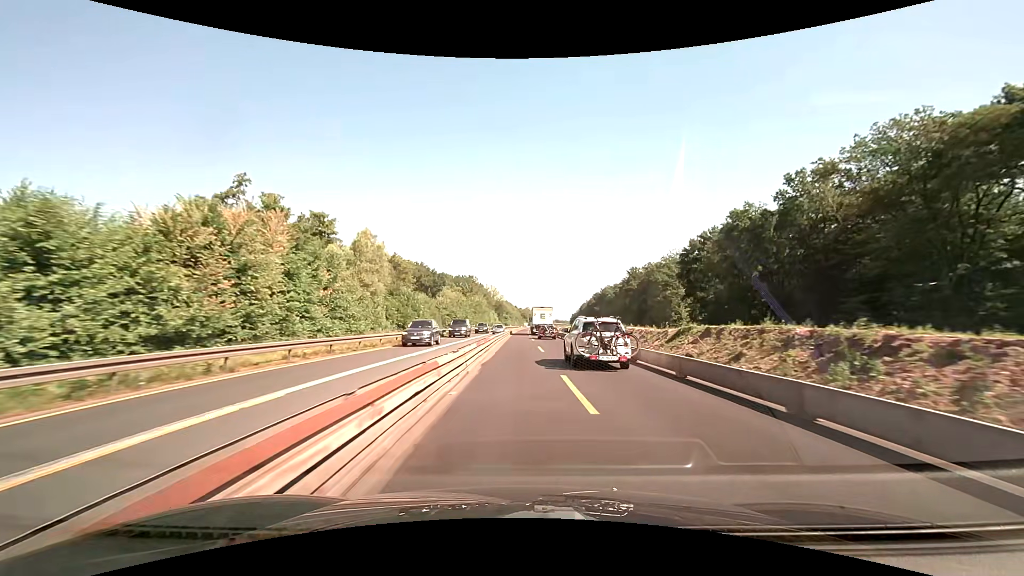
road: motorway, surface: concrete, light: Day
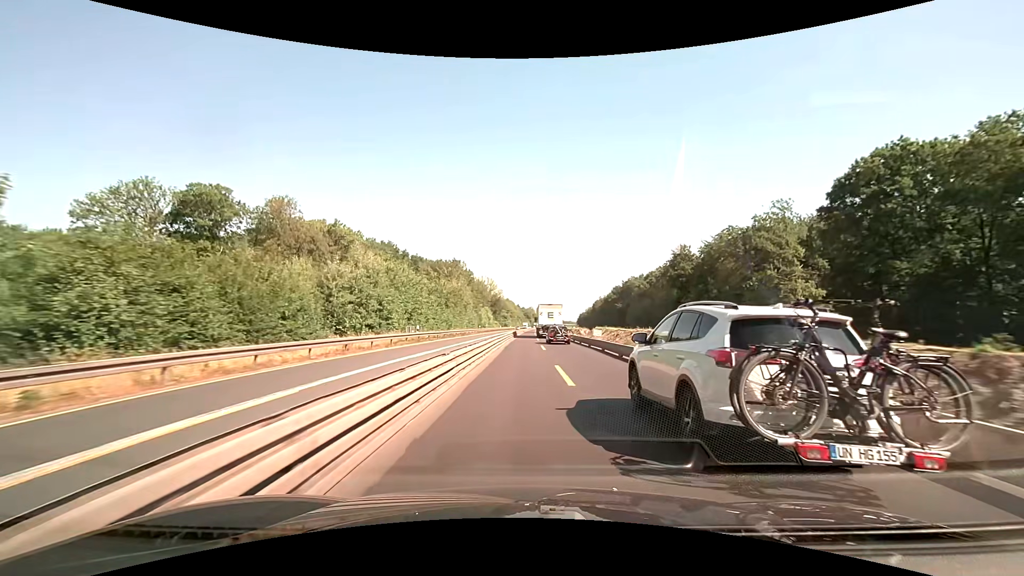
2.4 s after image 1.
(-0.1, +50.8) m; 0°
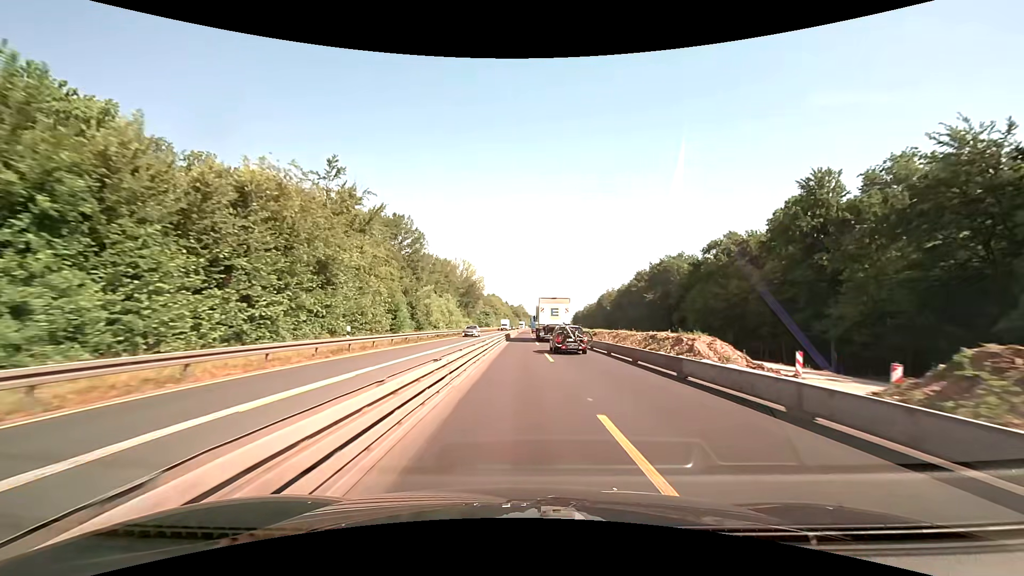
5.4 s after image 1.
(+0.6, +63.5) m; +1°
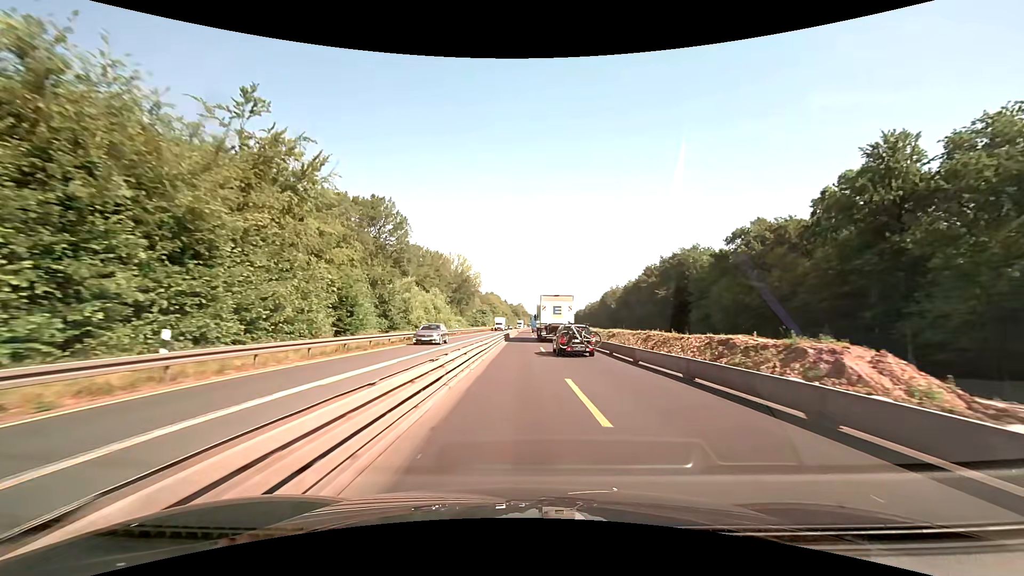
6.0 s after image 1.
(0.0, +12.7) m; 0°
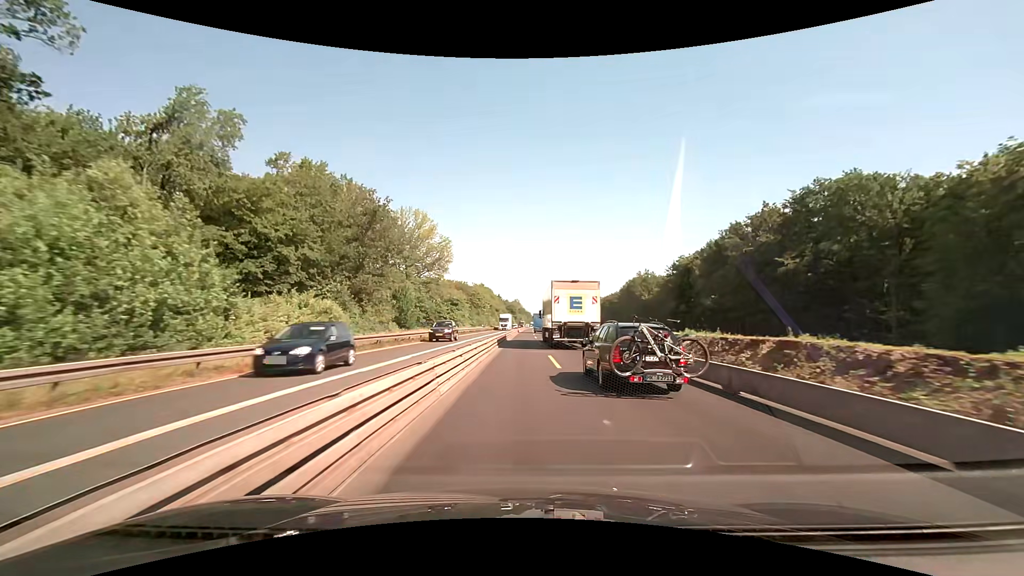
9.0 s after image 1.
(+0.2, +63.0) m; 0°
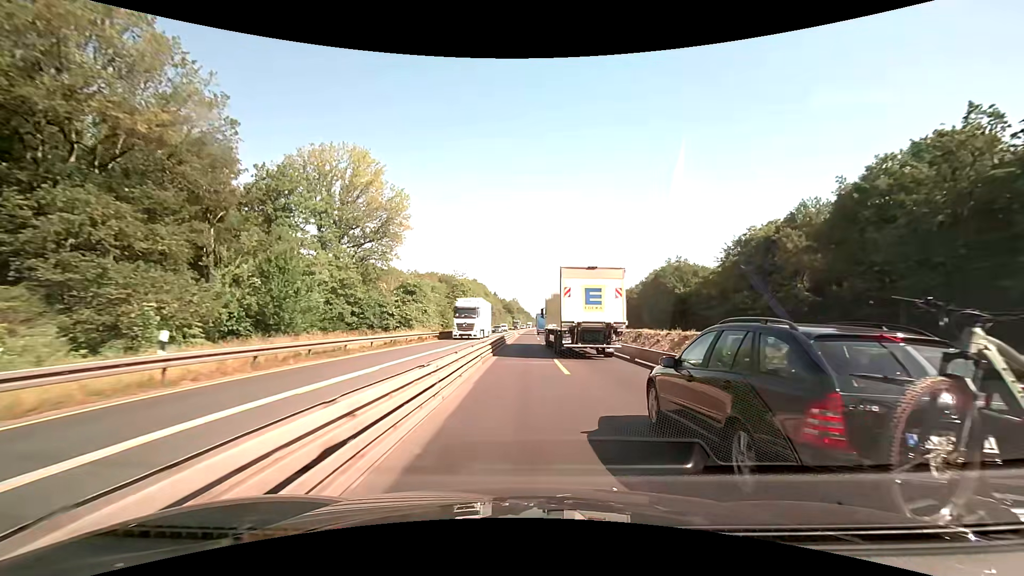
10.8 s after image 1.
(+0.2, +37.5) m; 0°
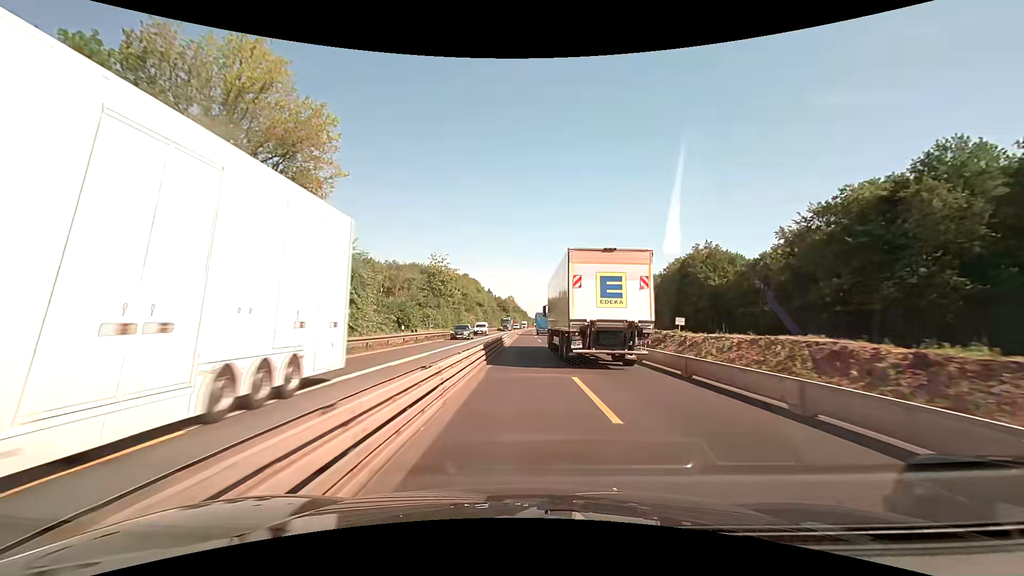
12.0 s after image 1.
(+0.1, +25.2) m; +1°
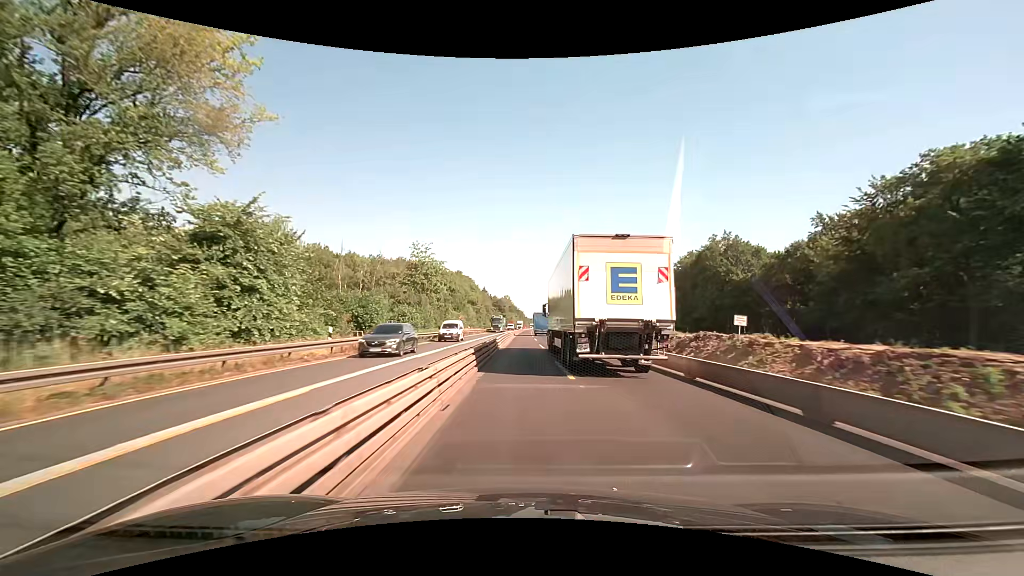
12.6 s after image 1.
(0.0, +12.6) m; 0°
(0, +10) (0, +20) (0, +30) (0, +40) (0, +50) (0, +60) (0, +70) (0, +80) (0, +90) (0, +100) m
